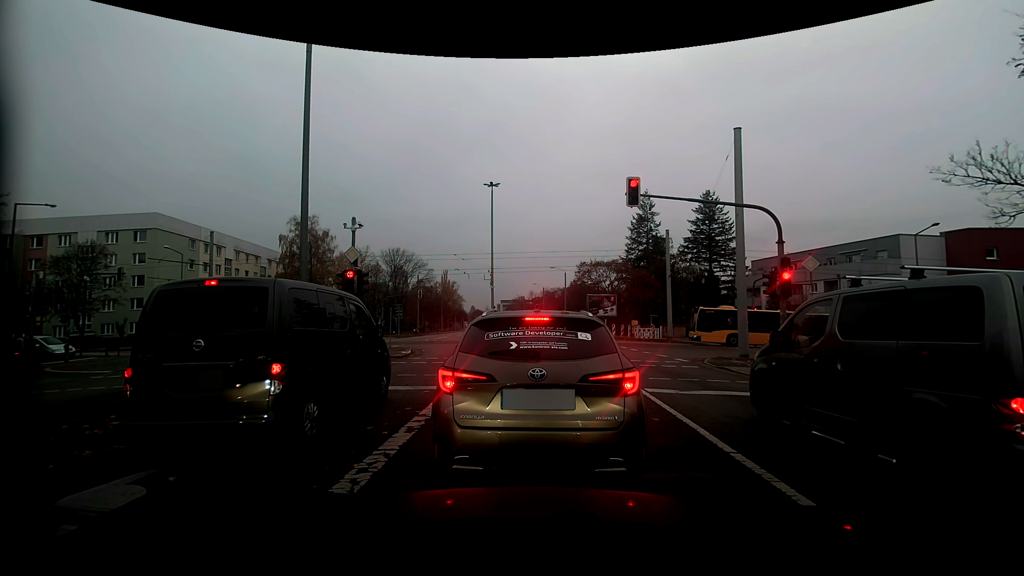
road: secondary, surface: asphalt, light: Day
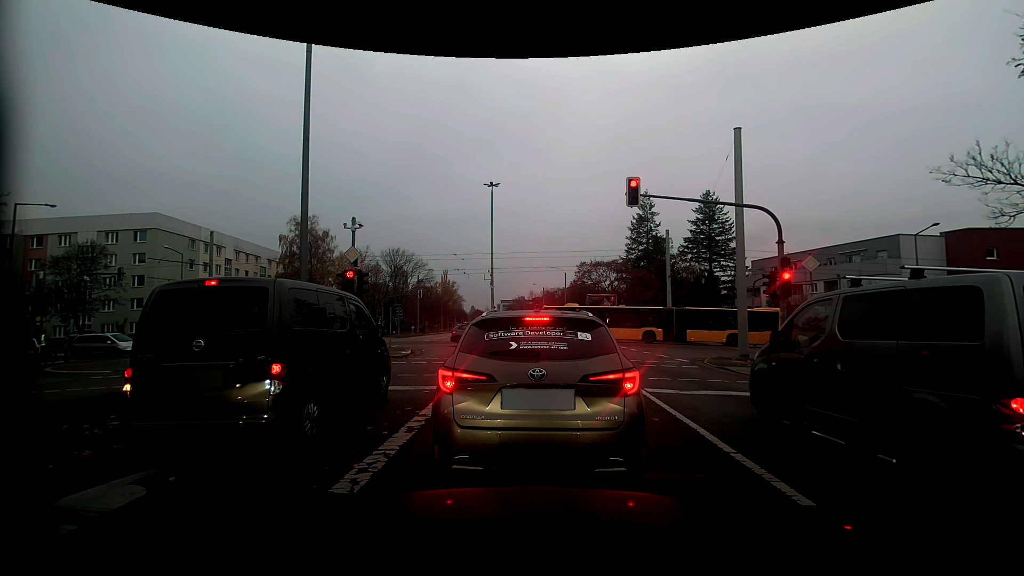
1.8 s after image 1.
(0.0, 0.0) m; 0°
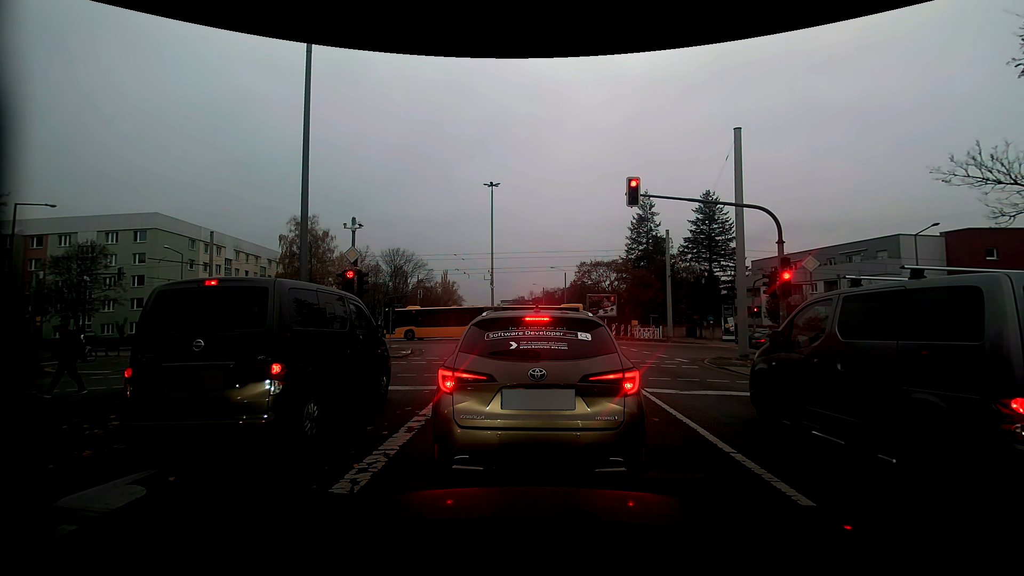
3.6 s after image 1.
(0.0, 0.0) m; 0°
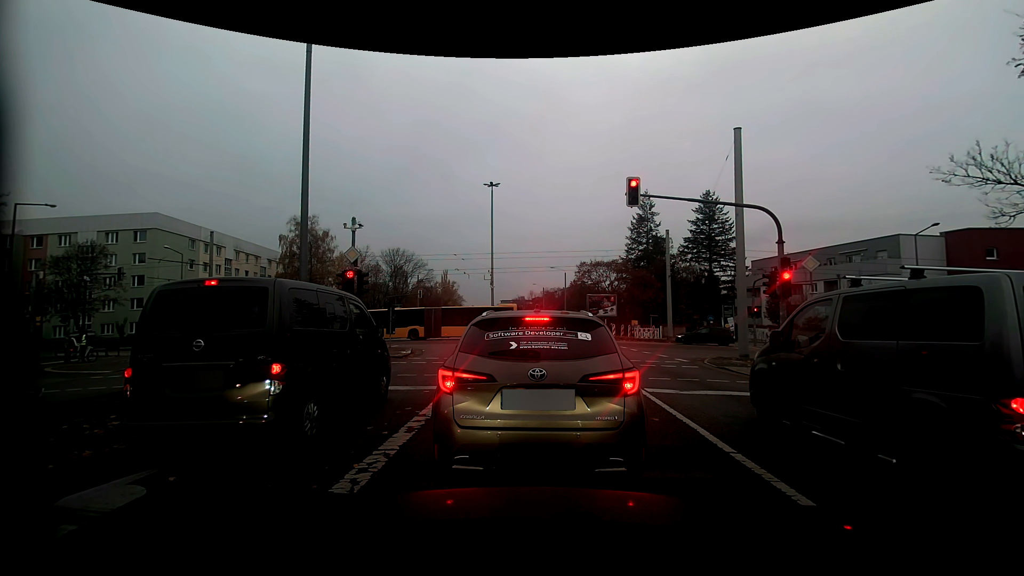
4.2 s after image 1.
(0.0, 0.0) m; 0°
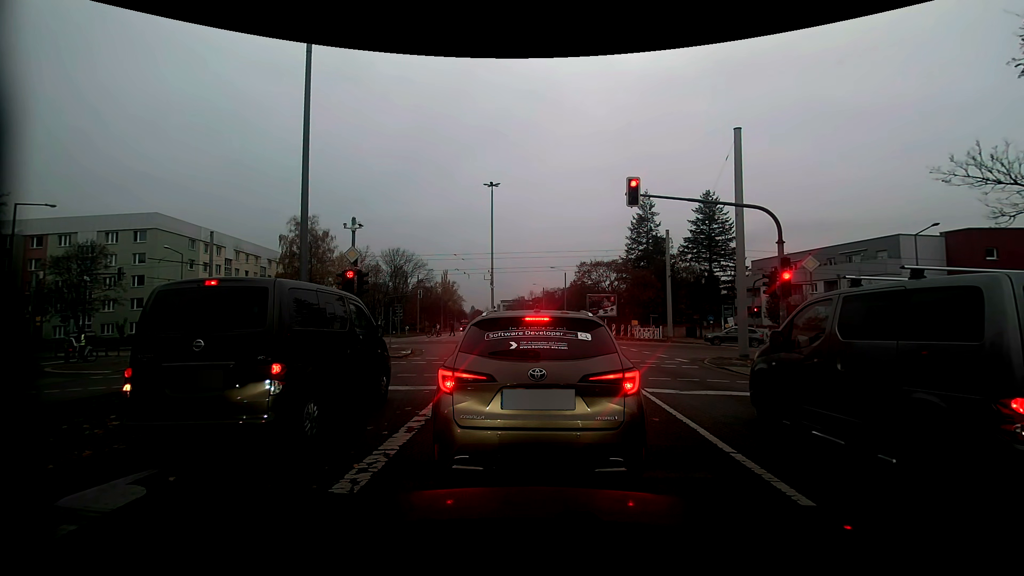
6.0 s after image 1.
(0.0, 0.0) m; 0°
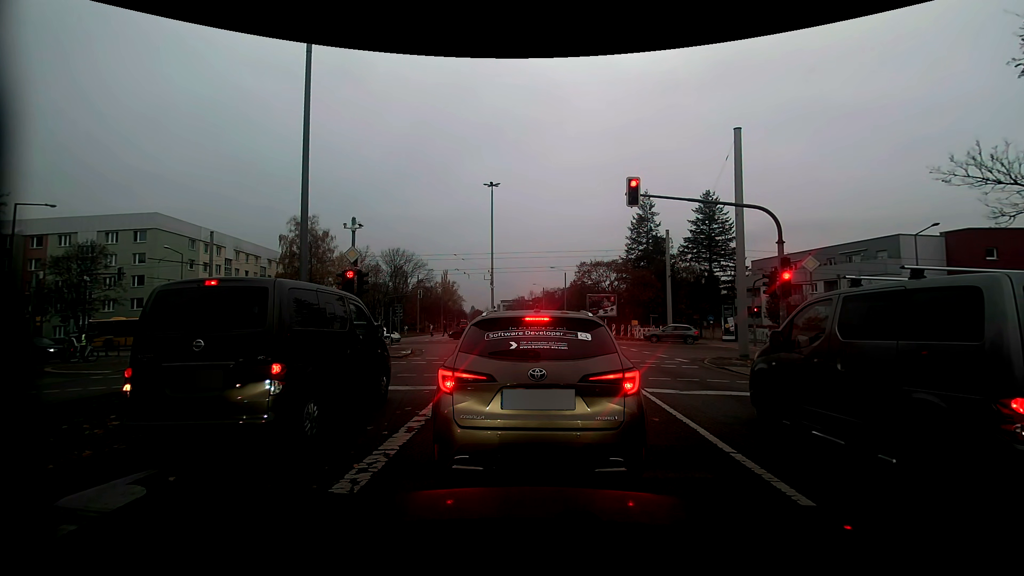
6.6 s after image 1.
(0.0, 0.0) m; 0°
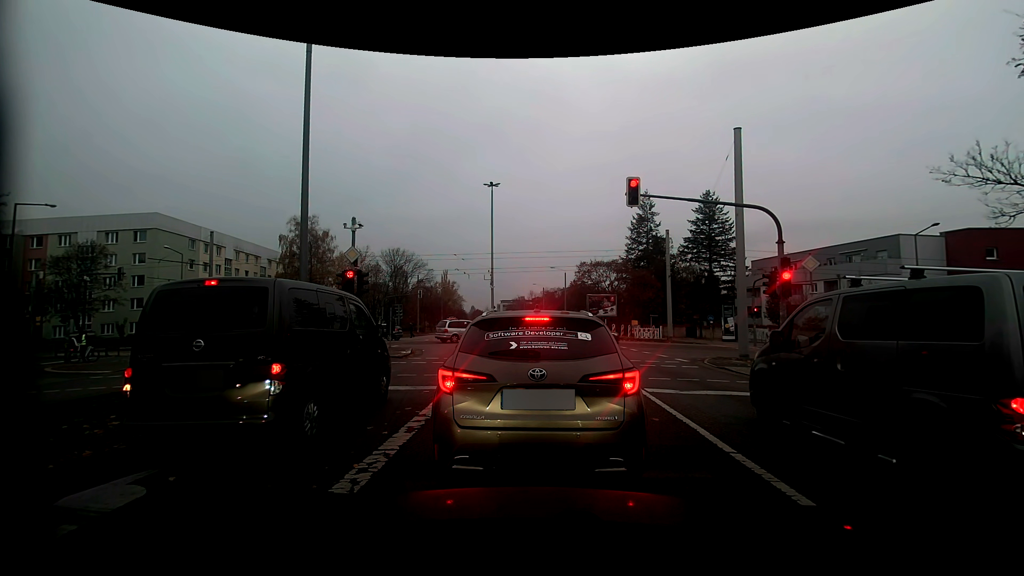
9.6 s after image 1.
(0.0, 0.0) m; 0°
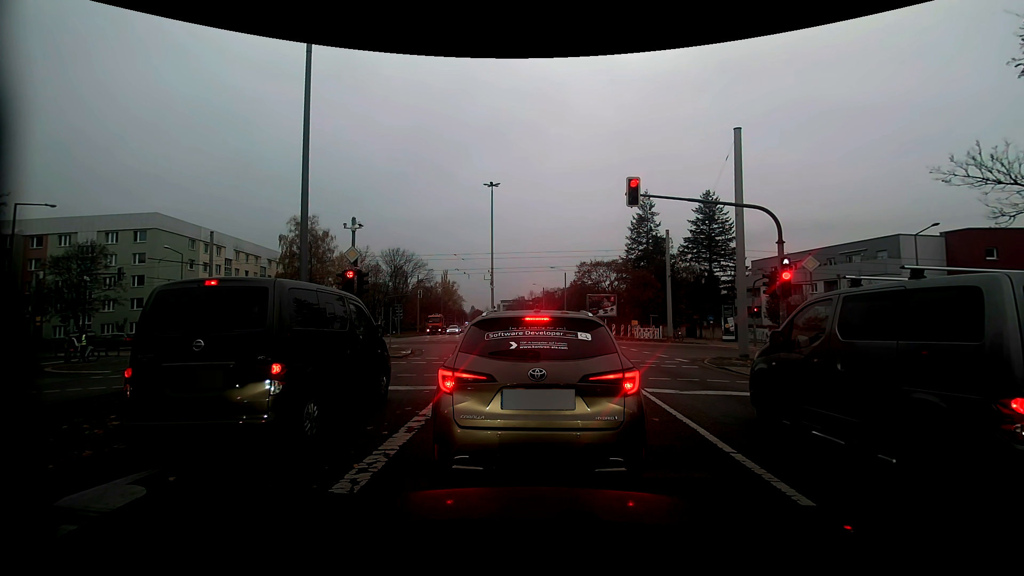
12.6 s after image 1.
(0.0, 0.0) m; 0°
(0, +10) (-1, +20) (-1, +30) (-2, +40) (-3, +50) (-4, +60) (-5, +70) (-6, +80) (-7, +90) (-8, +100) m
